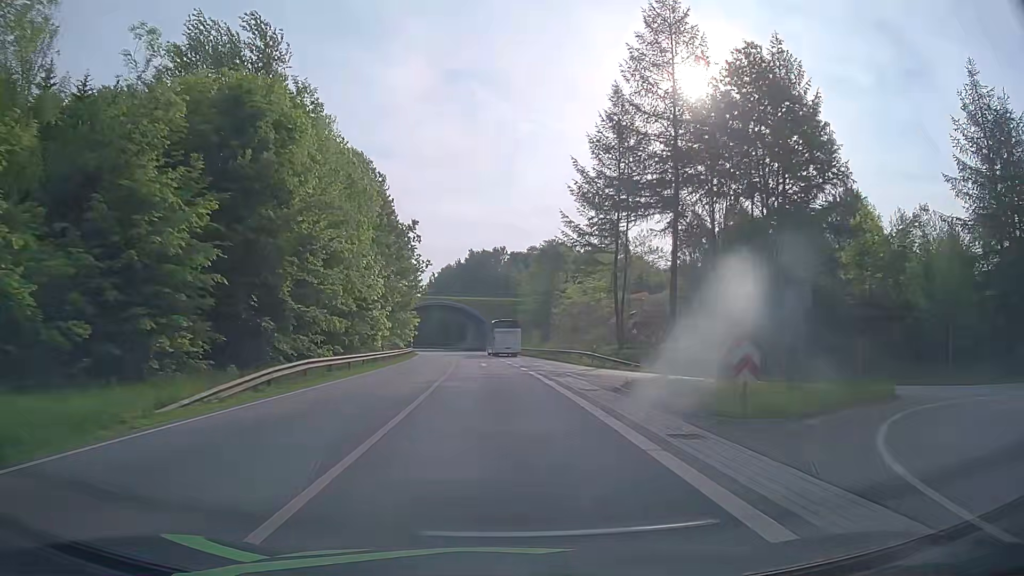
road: primary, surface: asphalt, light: Day
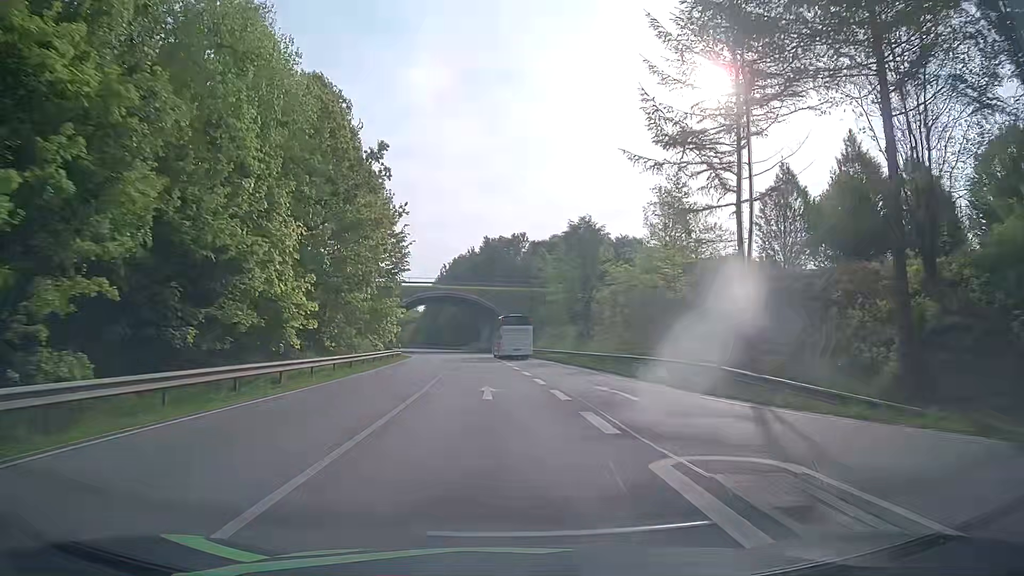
(-0.2, +22.3) m; -1°
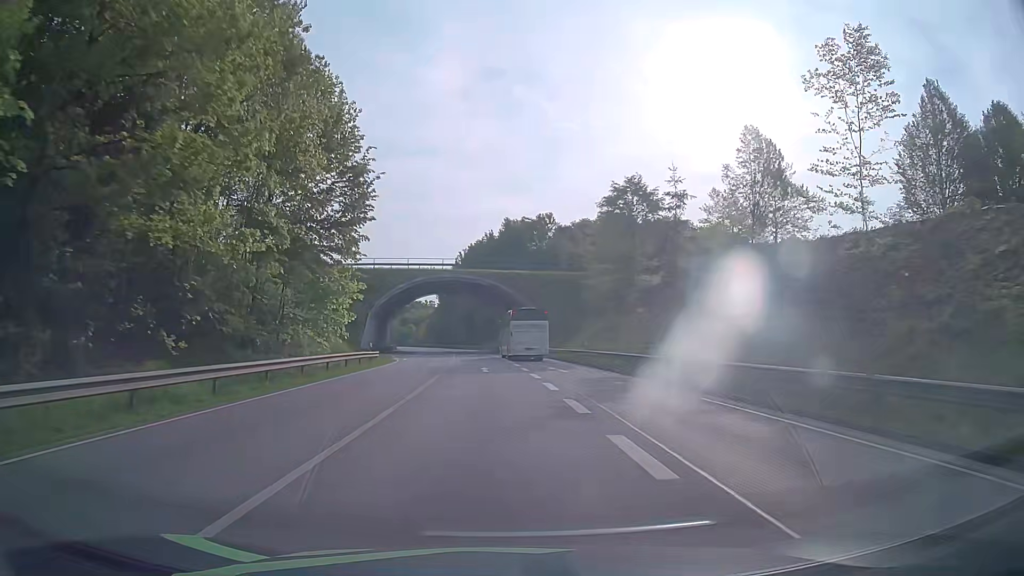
(-0.3, +21.4) m; -1°
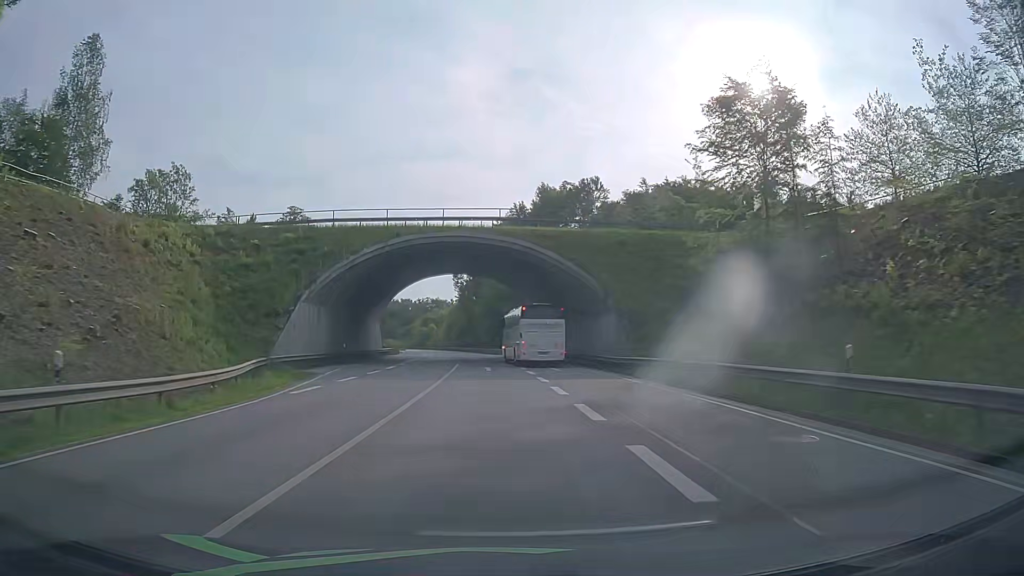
(-1.0, +30.6) m; -3°
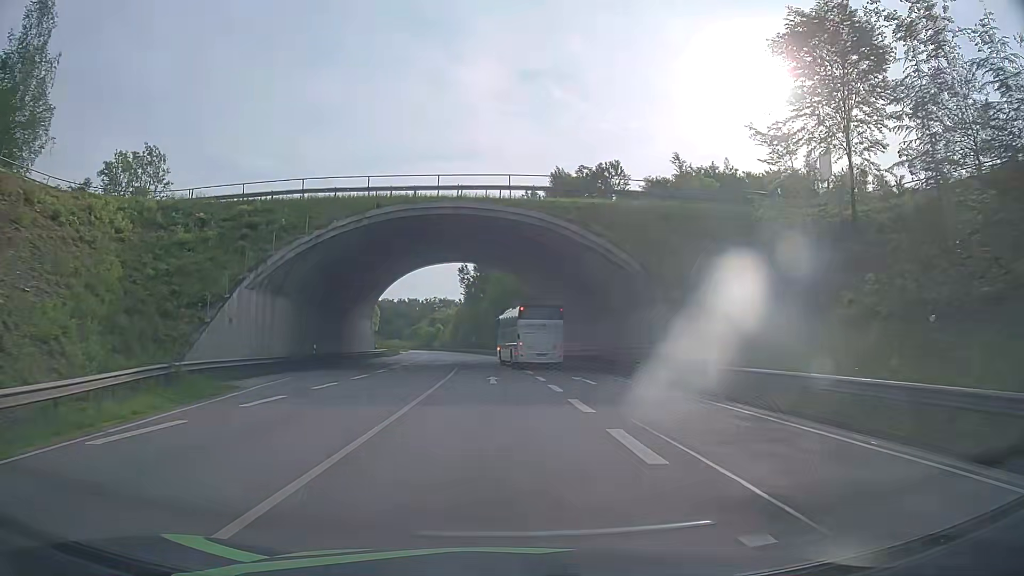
(-0.1, +10.1) m; -1°
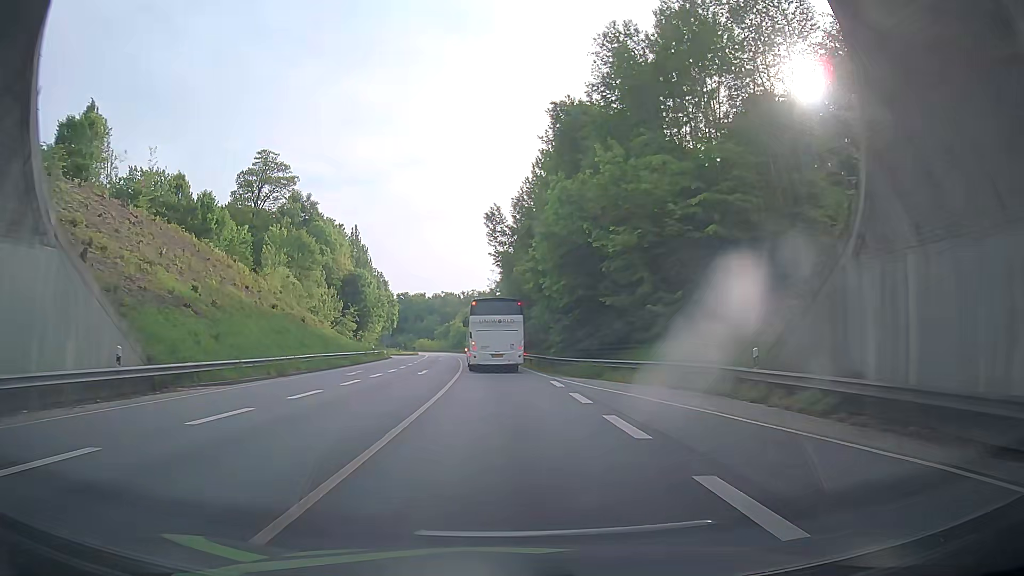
(-1.8, +51.9) m; -5°
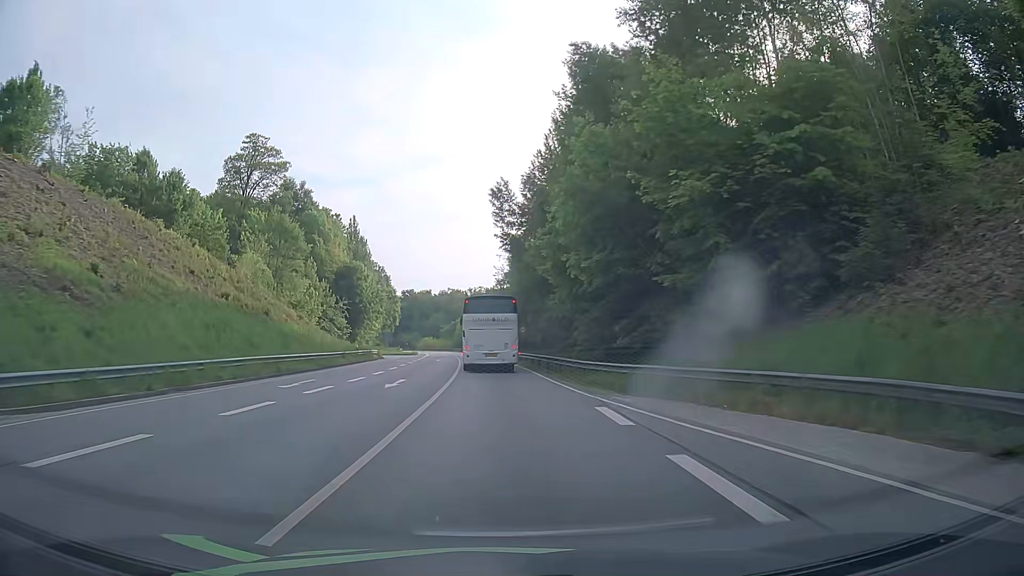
(-0.2, +10.7) m; 0°
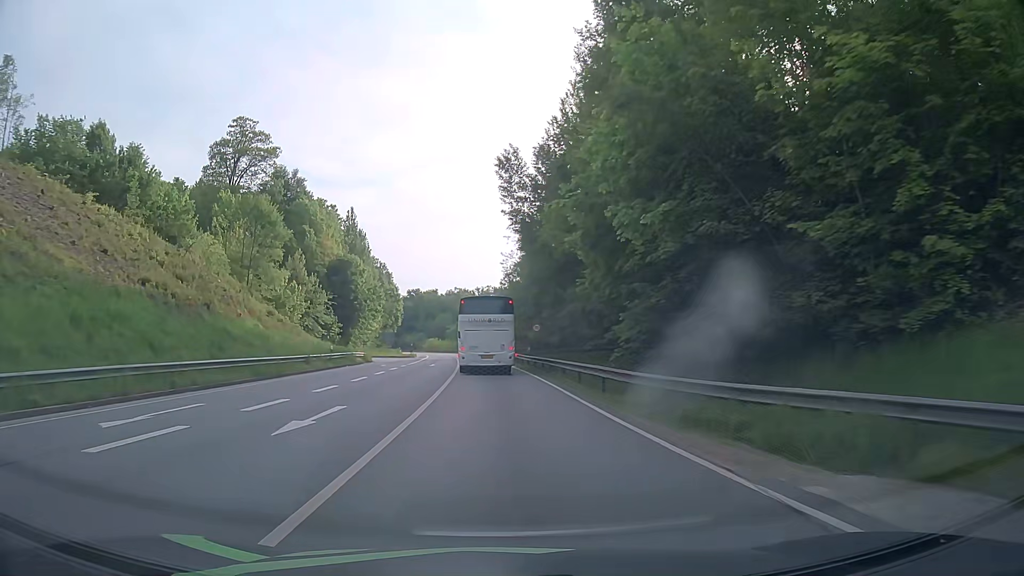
(0.0, +10.8) m; 0°
(0, +10) (0, +20) (-1, +30) (-1, +40) (-2, +50) (-3, +60) (-3, +70) (-4, +80) (-5, +90) (-6, +100) m
